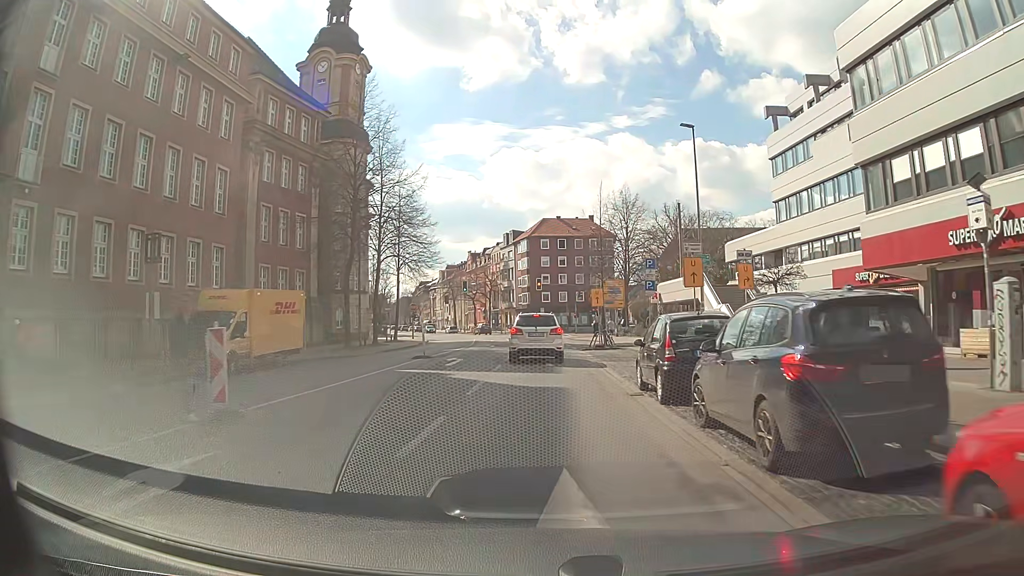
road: secondary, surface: asphalt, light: Day
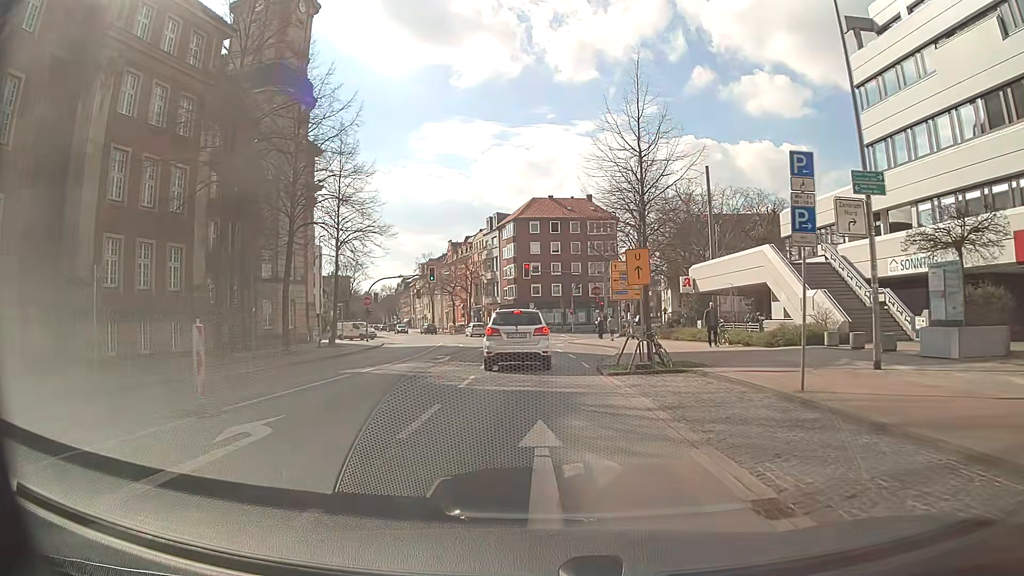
(+0.3, +17.2) m; +1°
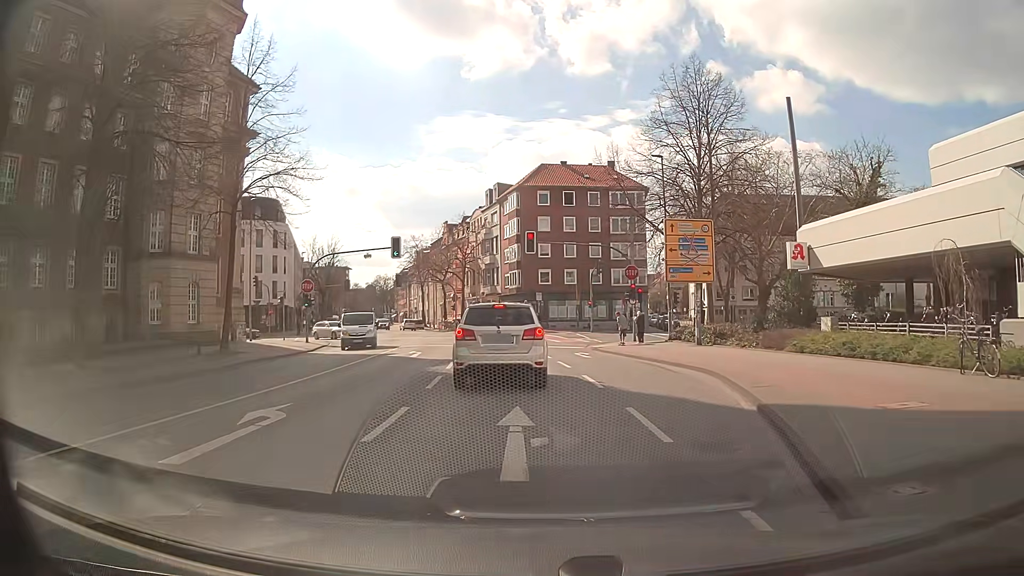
(-0.1, +18.1) m; 0°
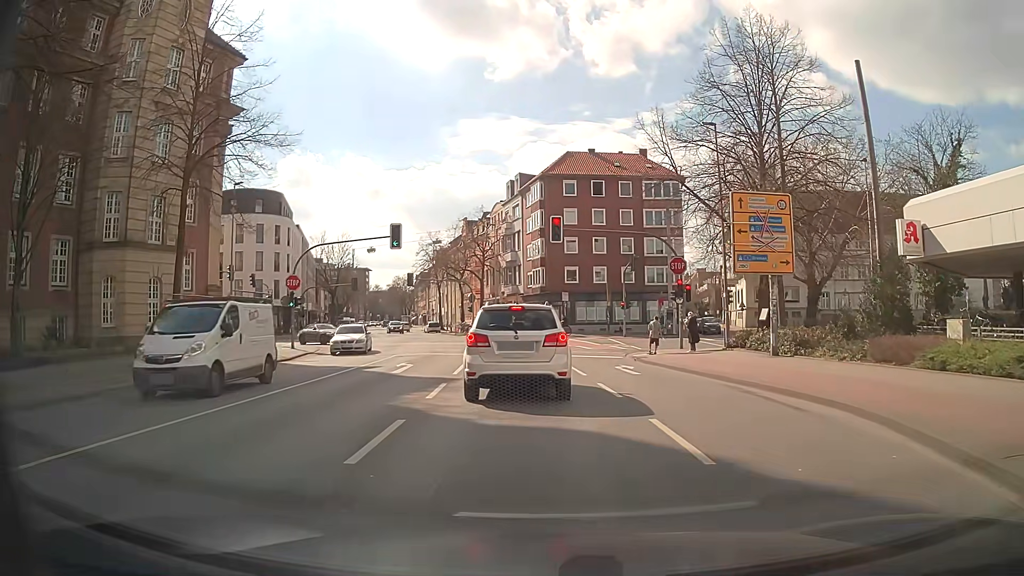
(-0.2, +6.9) m; -2°
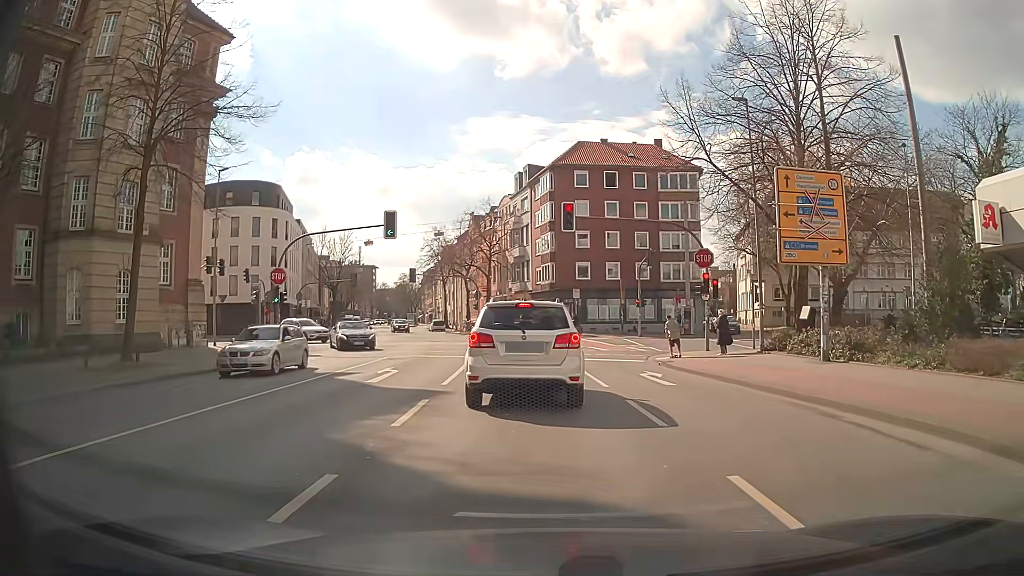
(0.0, +3.5) m; 0°
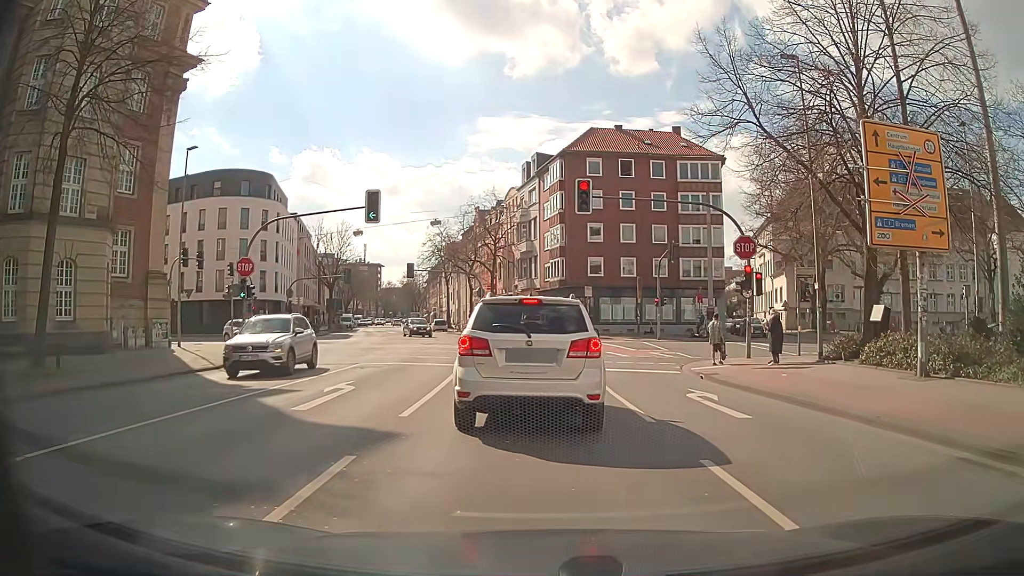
(-0.1, +5.0) m; -1°
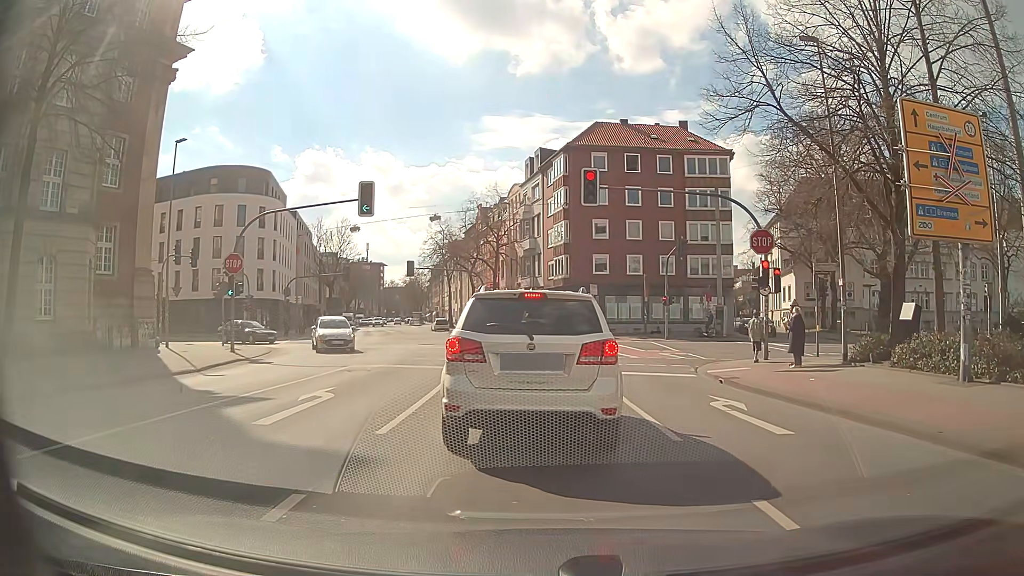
(0.0, +1.6) m; 0°
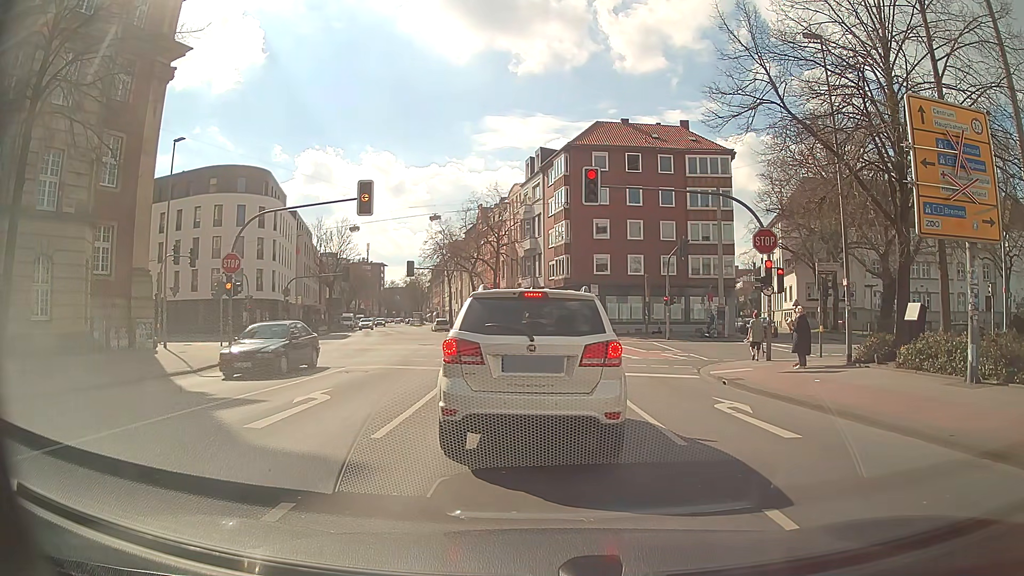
(0.0, +0.3) m; 0°
